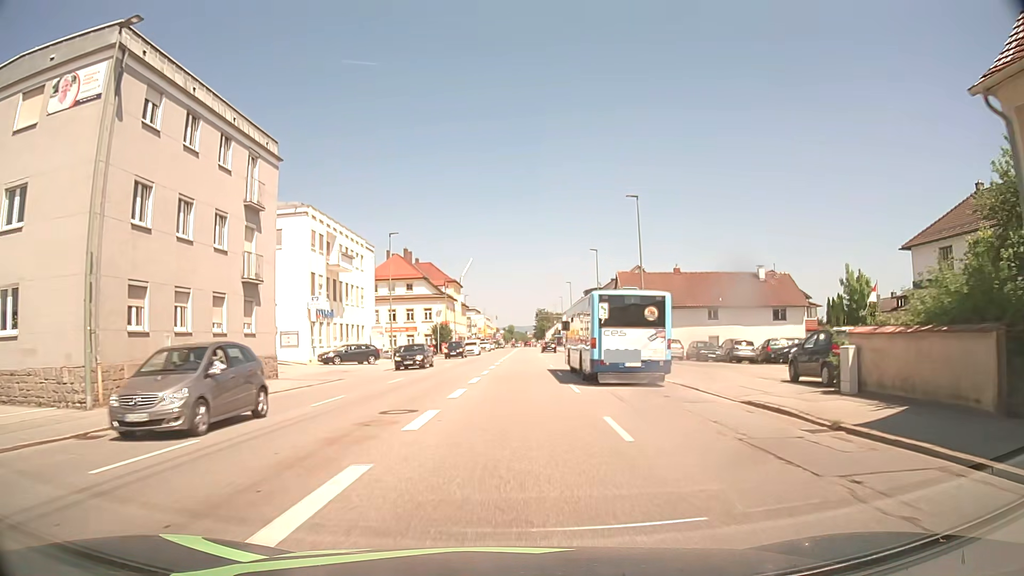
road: tertiary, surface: asphalt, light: Day
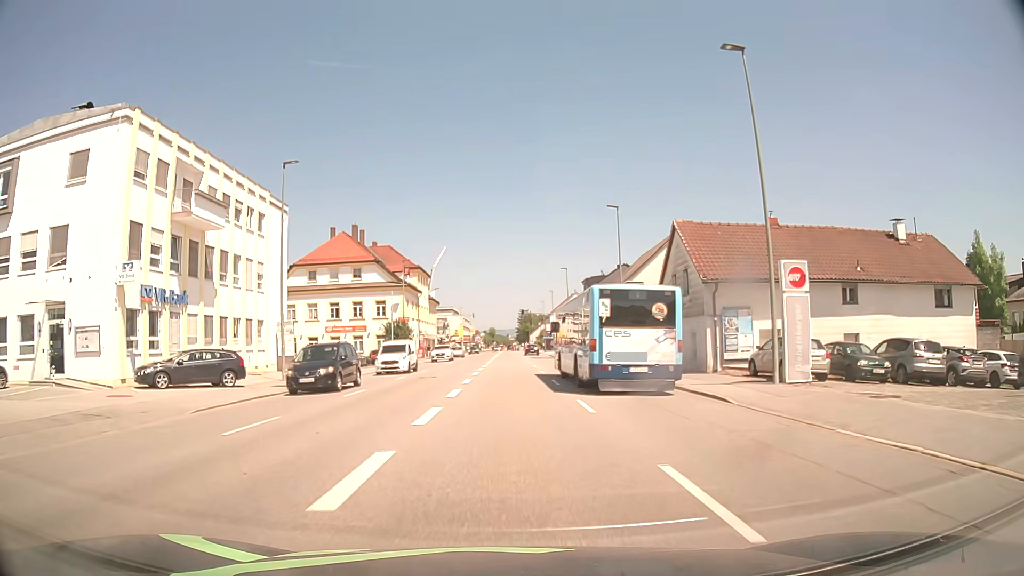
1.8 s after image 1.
(+0.4, +22.8) m; +2°
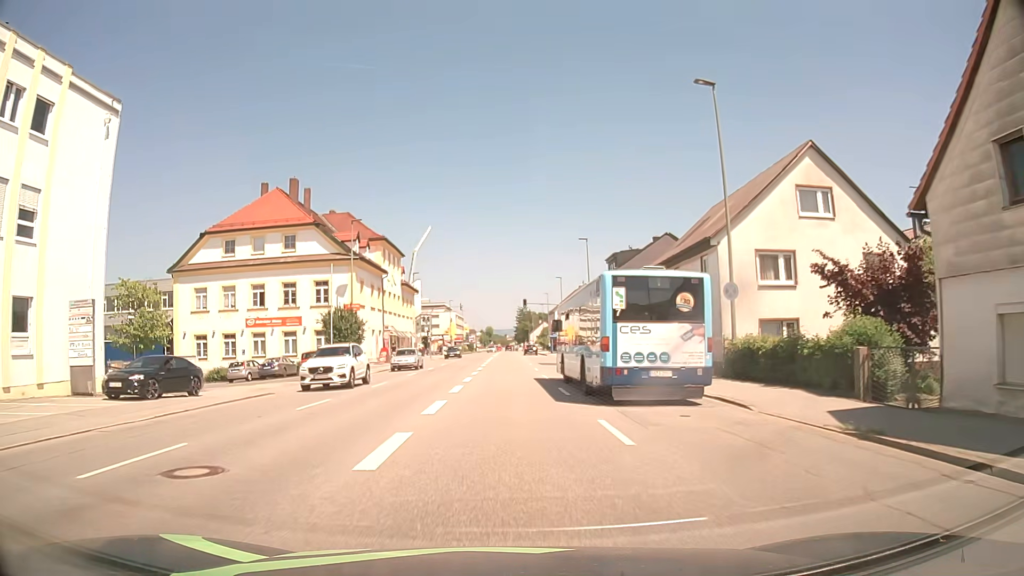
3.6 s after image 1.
(+0.1, +22.4) m; 0°
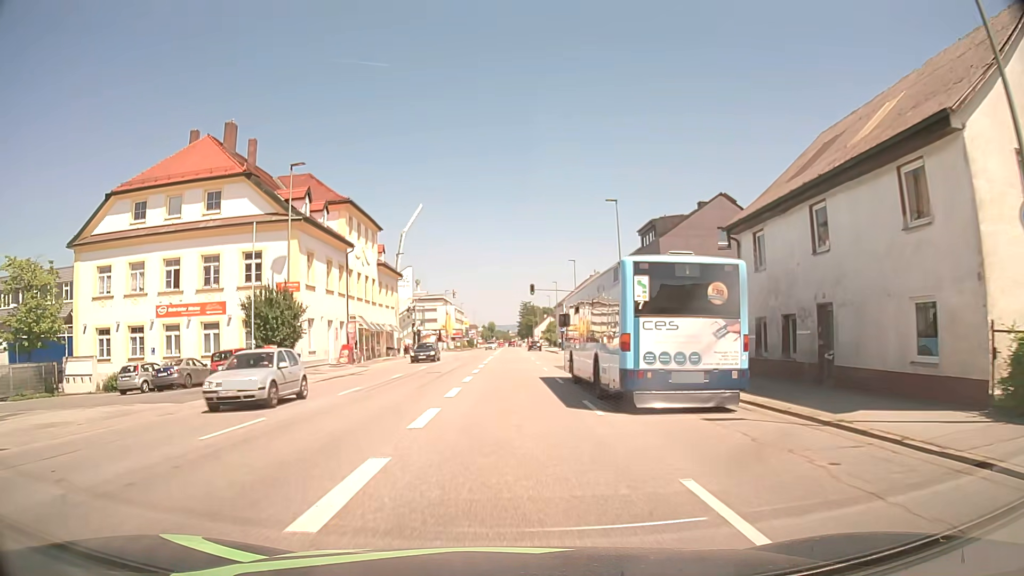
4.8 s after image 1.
(0.0, +14.5) m; 0°
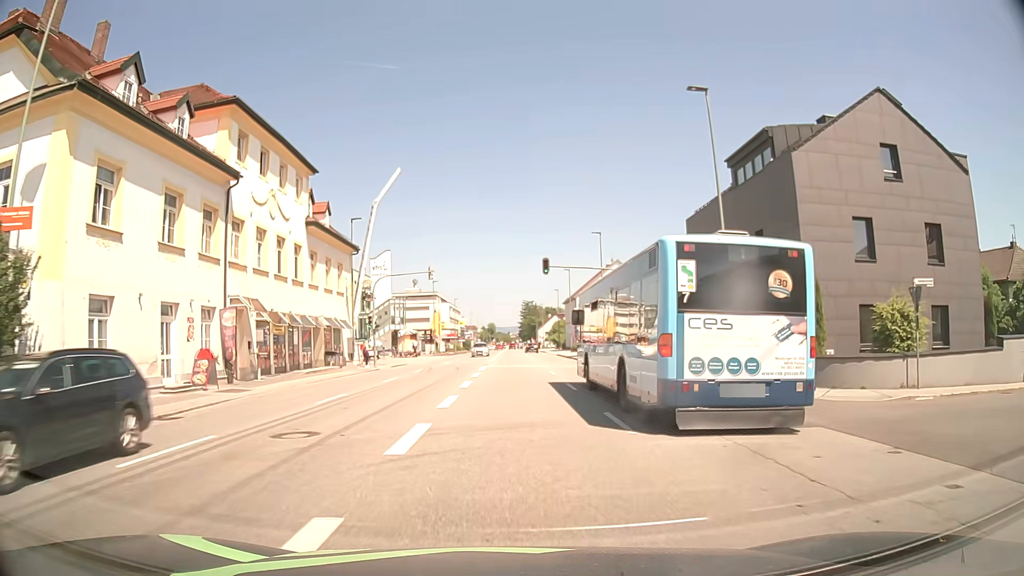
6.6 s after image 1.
(+0.1, +20.4) m; 0°
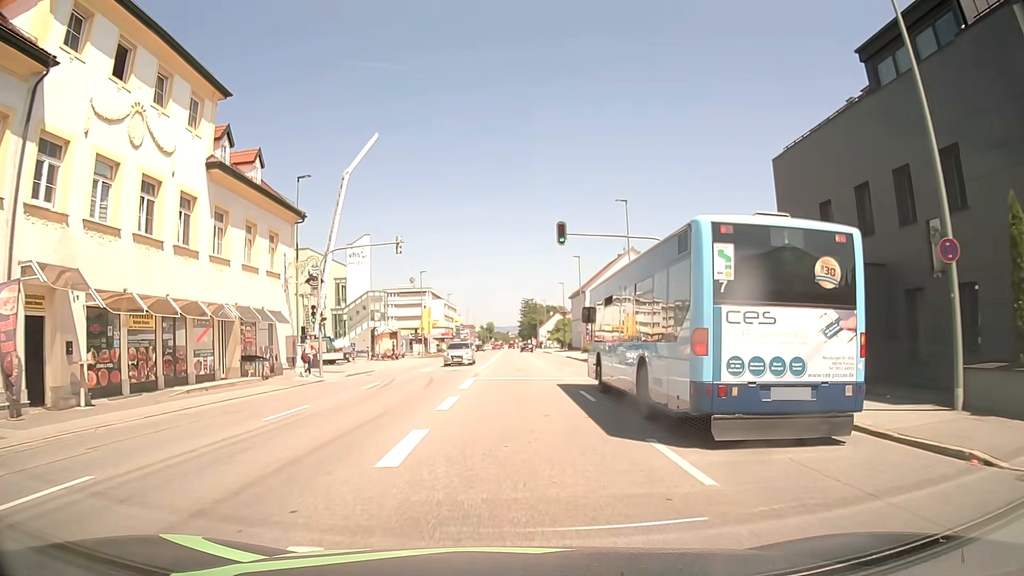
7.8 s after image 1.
(0.0, +12.6) m; 0°
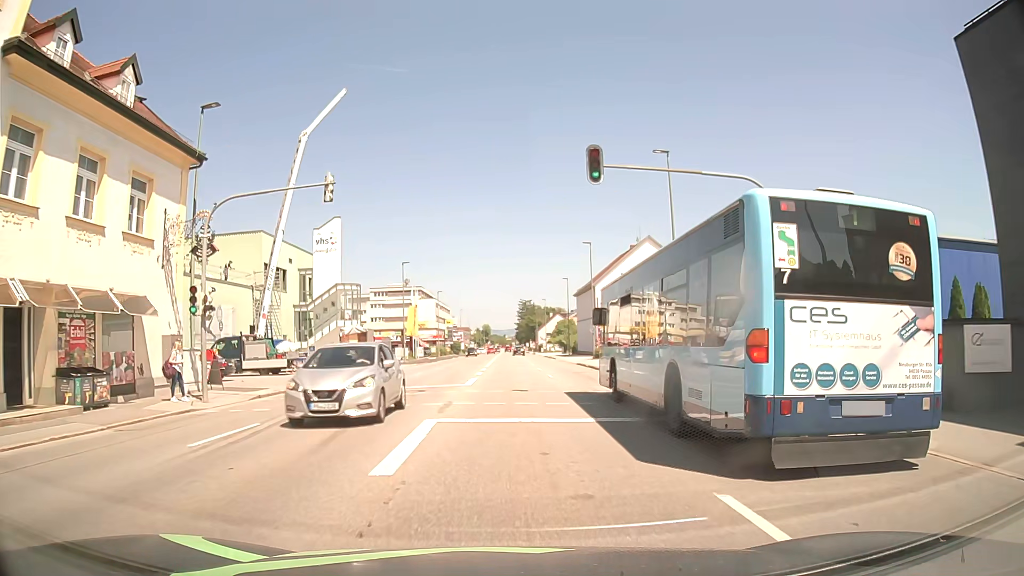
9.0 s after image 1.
(0.0, +12.2) m; 0°
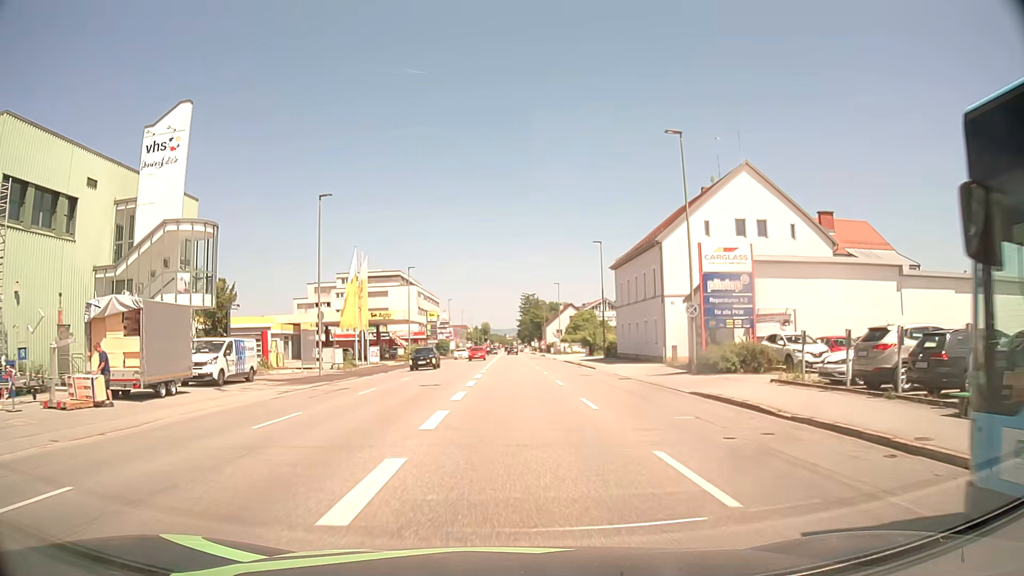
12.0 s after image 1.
(+0.1, +32.2) m; 0°
(0, +10) (0, +20) (0, +30) (0, +40) (+1, +50) (+1, +60) (+1, +70) (+1, +80) (+1, +90) (+1, +100) m
